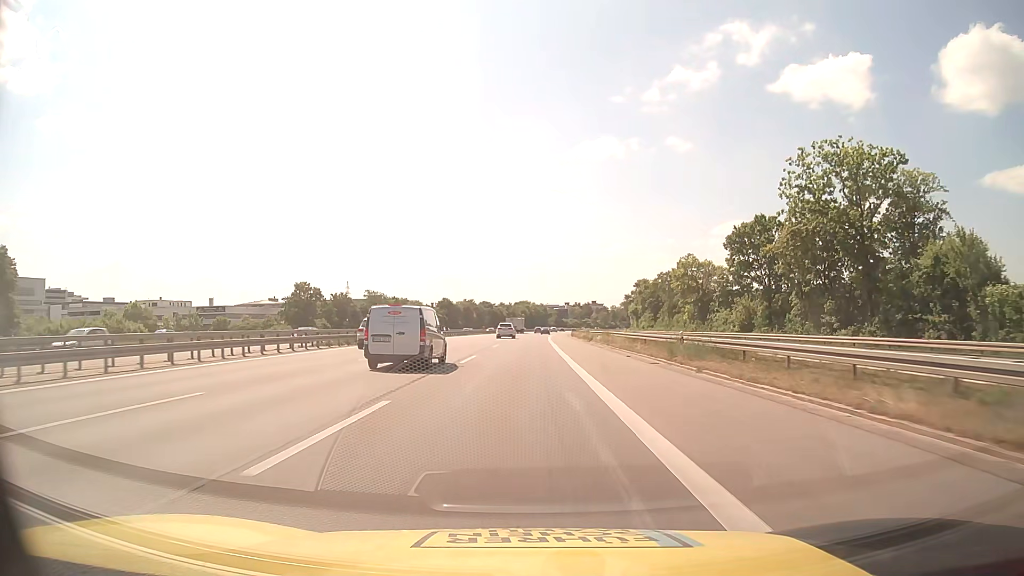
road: motorway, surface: asphalt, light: Day
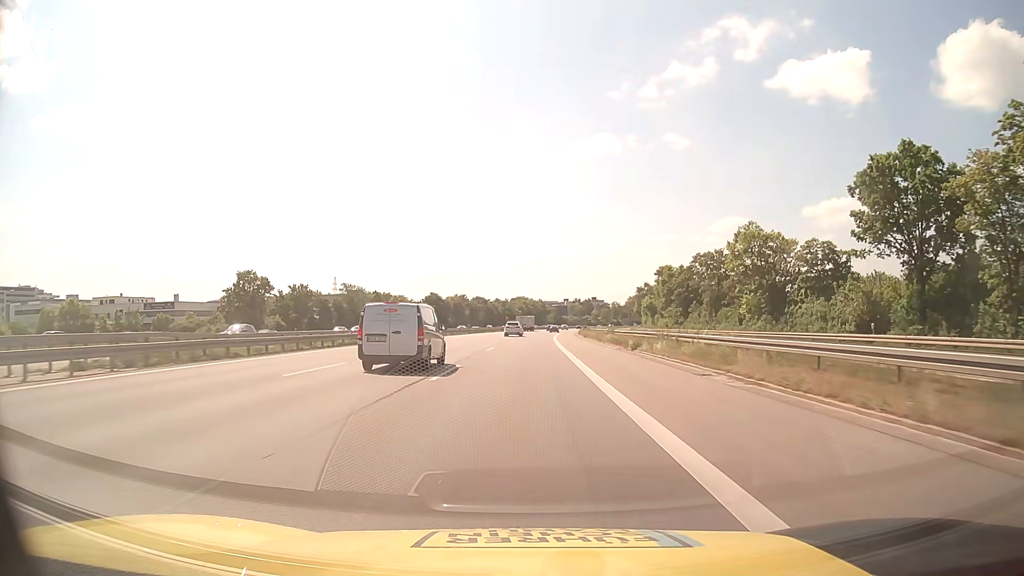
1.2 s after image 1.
(+0.1, +25.8) m; 0°
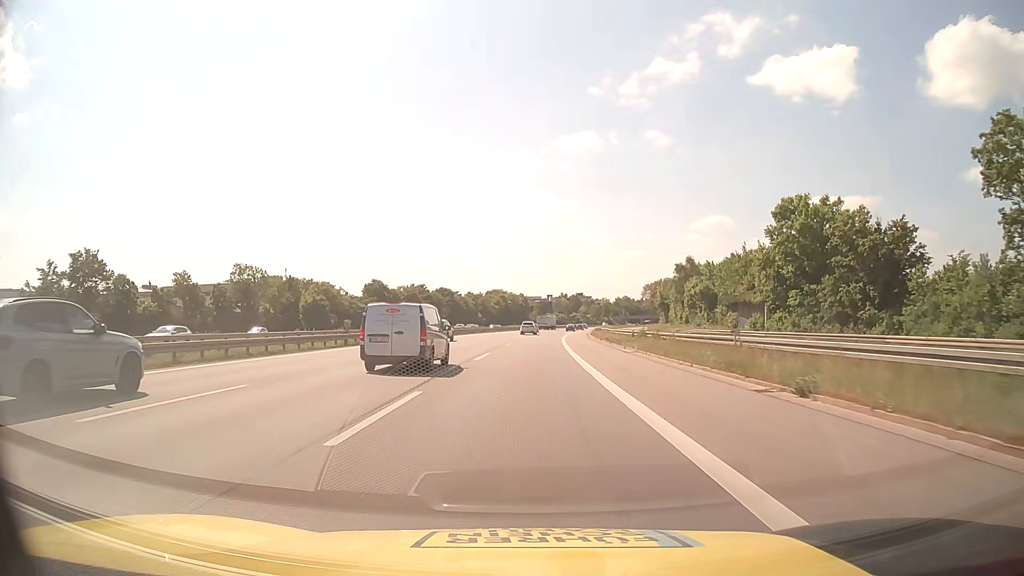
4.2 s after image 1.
(+0.7, +62.5) m; +2°
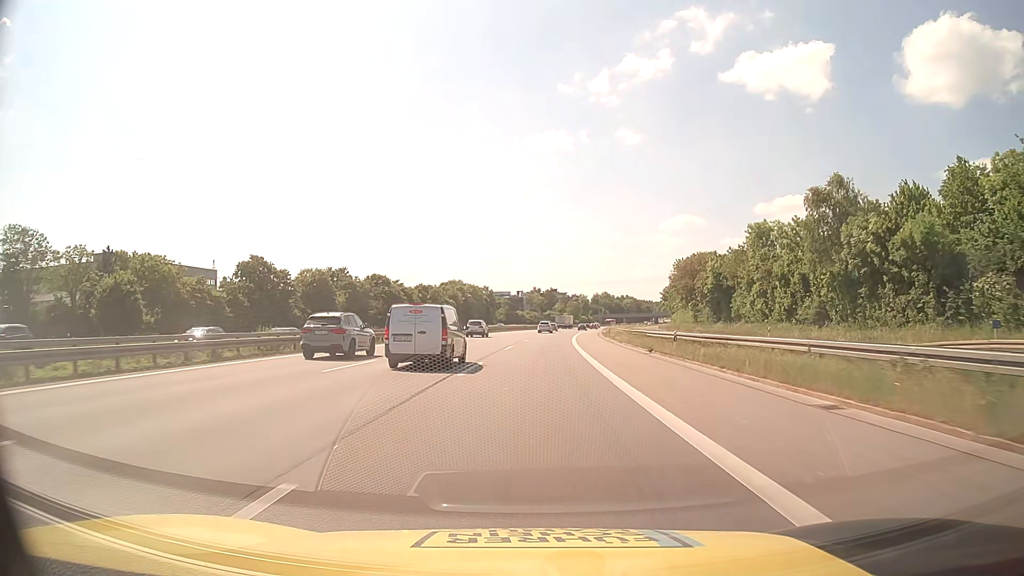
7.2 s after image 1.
(+1.3, +61.6) m; +3°
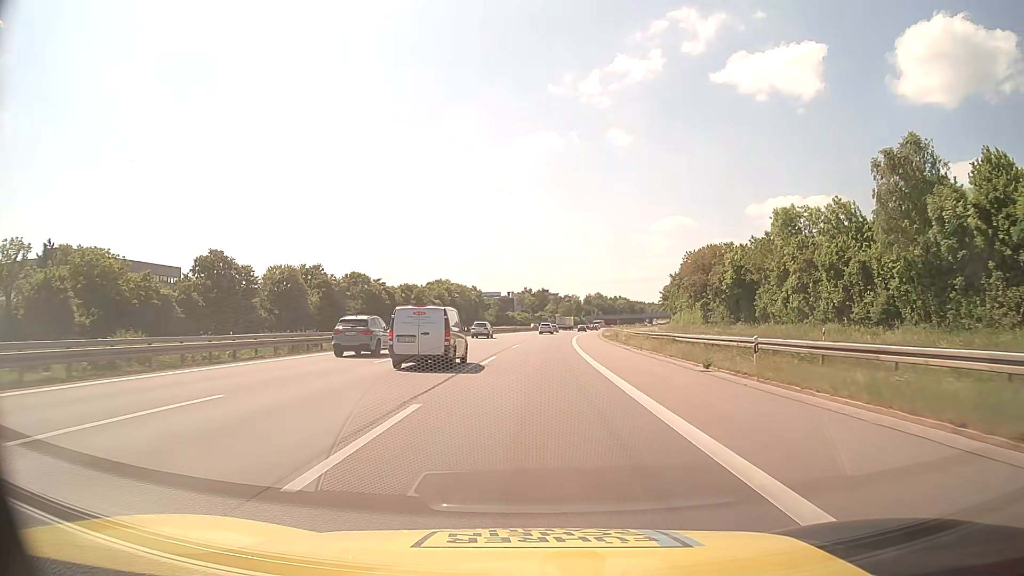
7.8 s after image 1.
(+0.1, +12.3) m; +1°
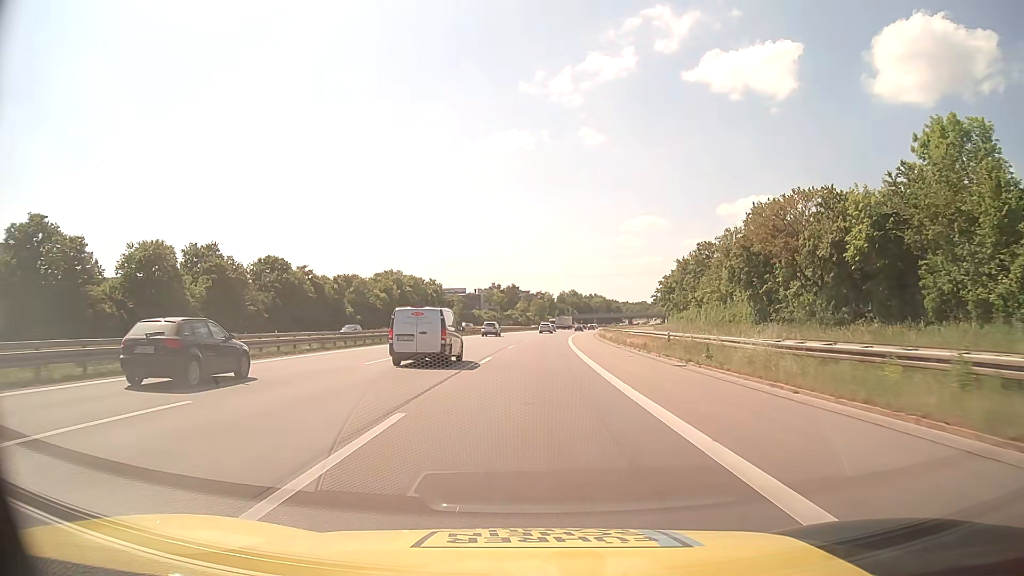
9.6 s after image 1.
(+0.7, +37.1) m; +2°
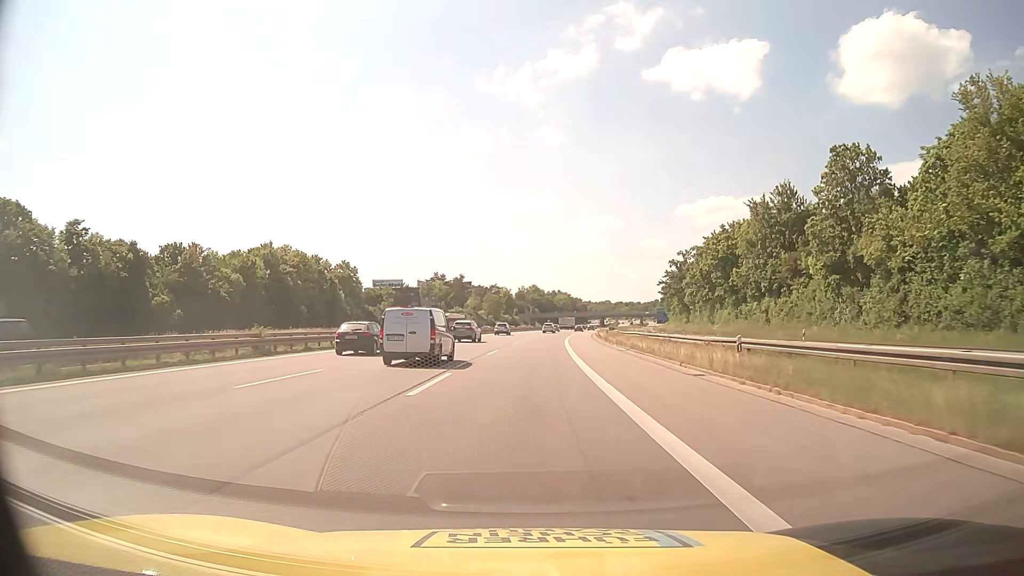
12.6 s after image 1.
(+2.4, +63.2) m; +4°
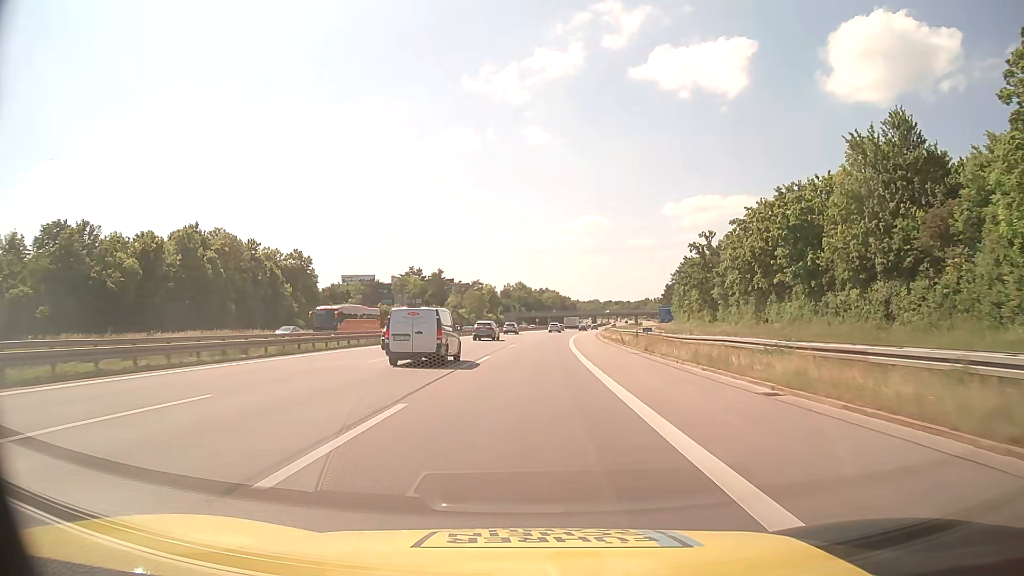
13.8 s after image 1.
(+0.2, +25.5) m; +1°
(0, +10) (0, +20) (+1, +30) (+1, +40) (+1, +50) (+2, +60) (+3, +70) (+4, +80) (+5, +90) (+6, +100) m
